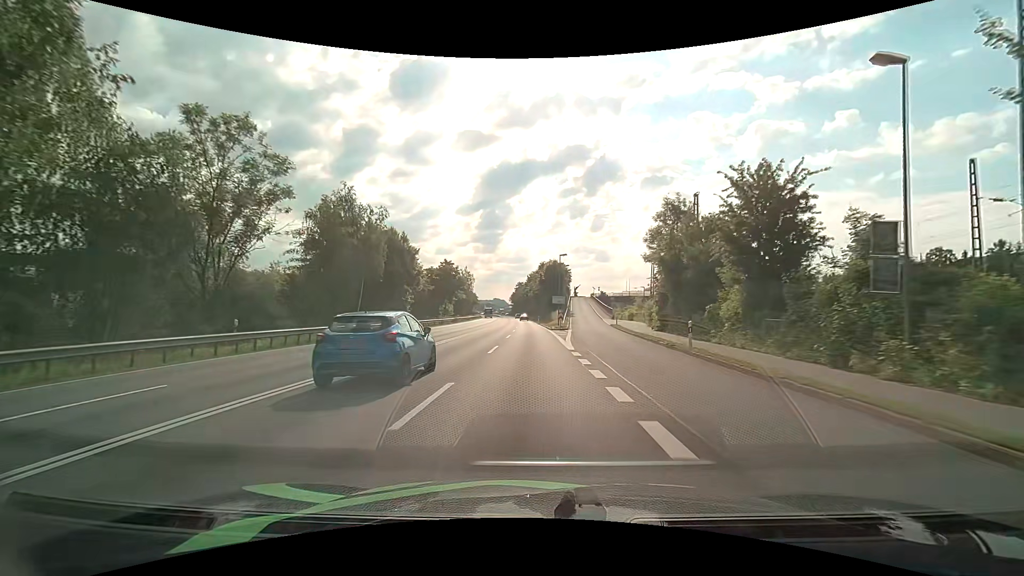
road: primary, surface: asphalt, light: Day
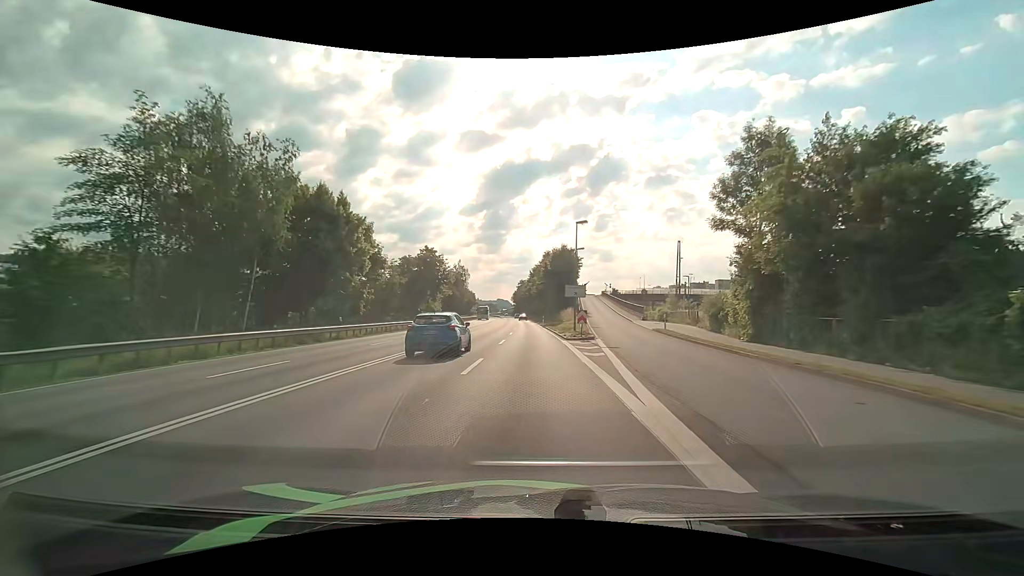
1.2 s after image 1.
(-0.1, +18.7) m; -1°
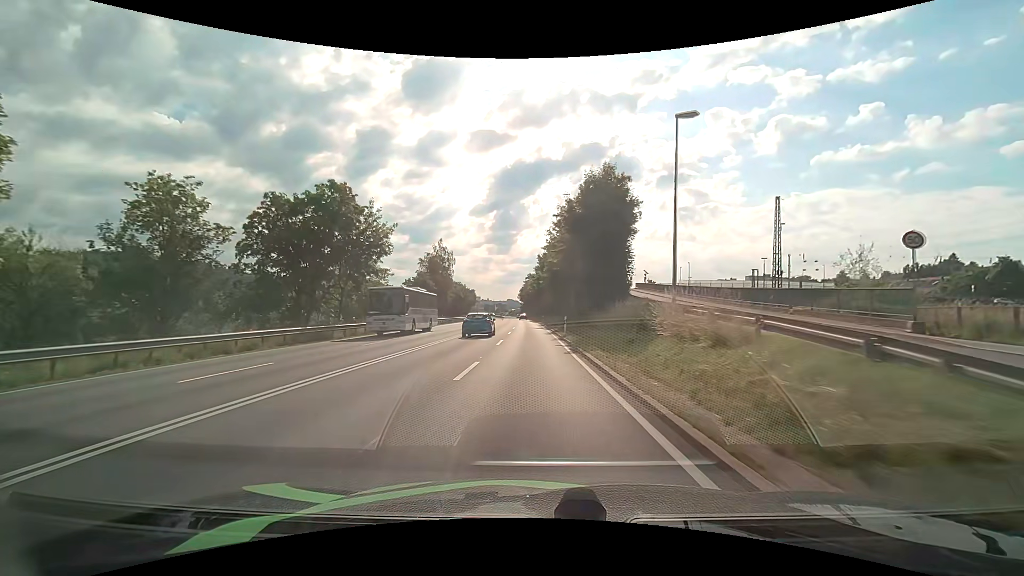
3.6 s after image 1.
(-0.4, +37.1) m; -1°
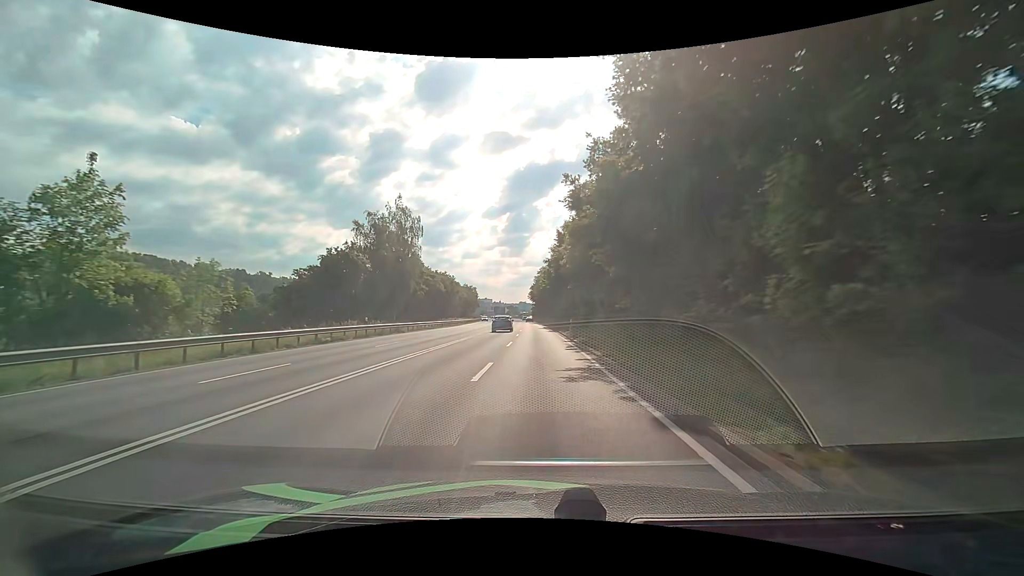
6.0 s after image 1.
(-0.6, +36.3) m; -1°
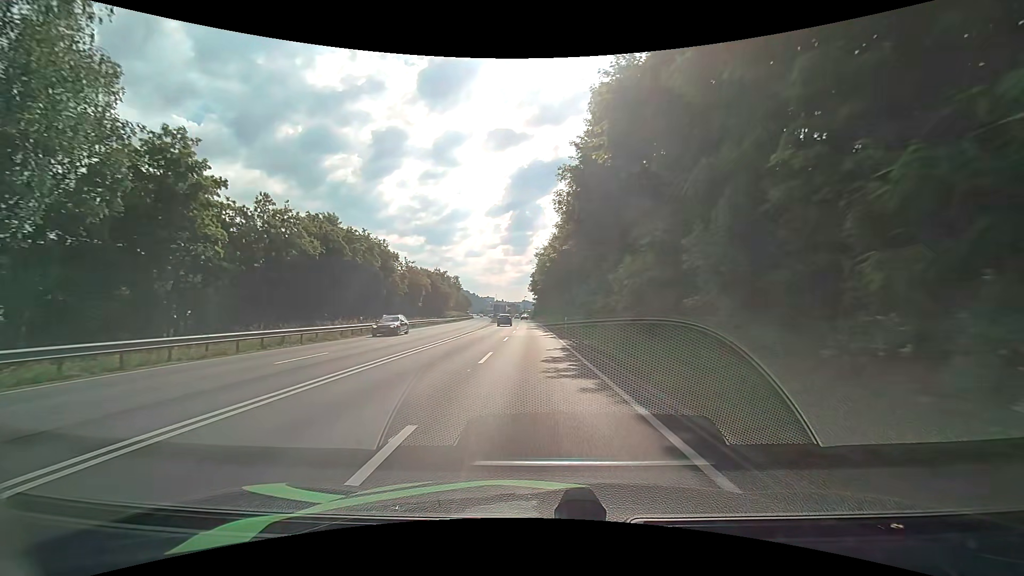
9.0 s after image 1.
(-0.2, +44.4) m; 0°
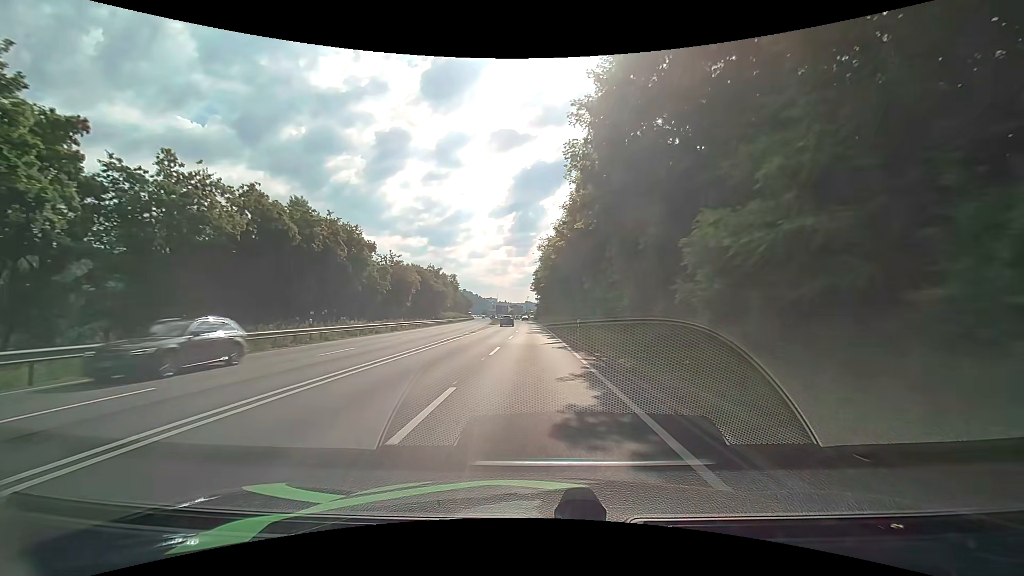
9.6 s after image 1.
(0.0, +8.7) m; 0°
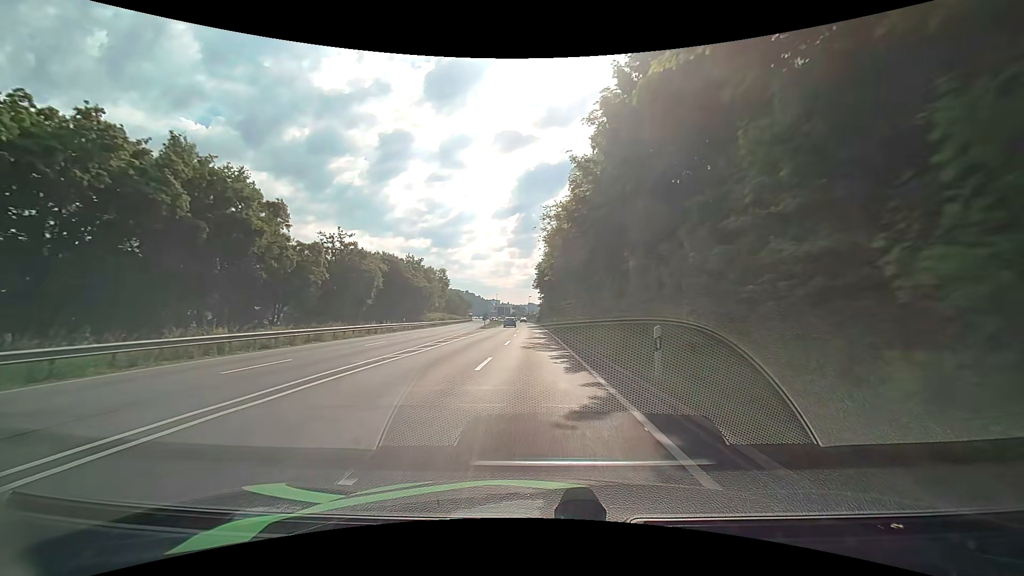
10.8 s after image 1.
(0.0, +17.3) m; 0°
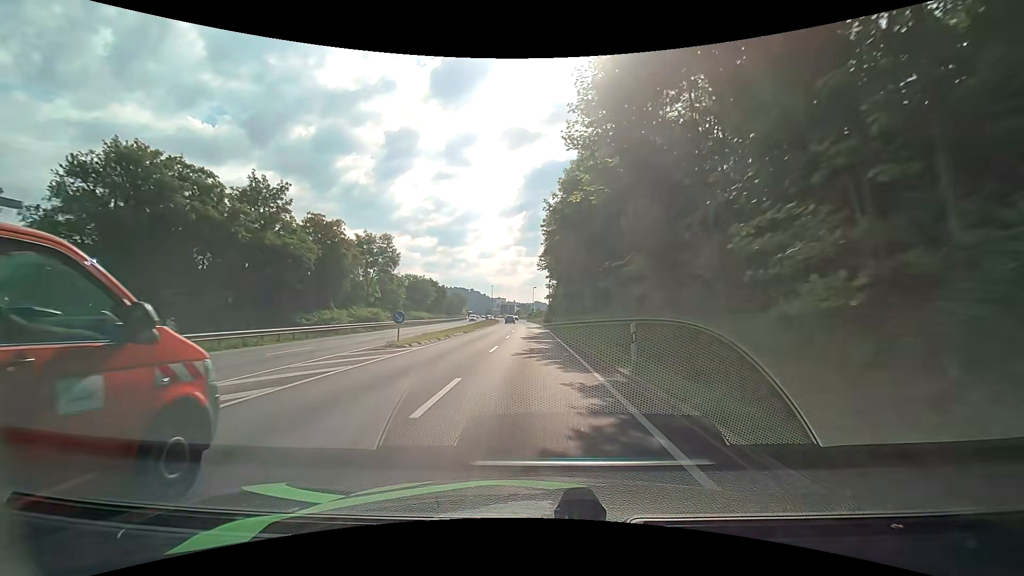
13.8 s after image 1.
(-0.3, +42.2) m; 0°
(0, +10) (0, +20) (0, +30) (-1, +40) (-1, +50) (-1, +60) (-2, +70) (-2, +80) (-2, +90) (-3, +100) m
